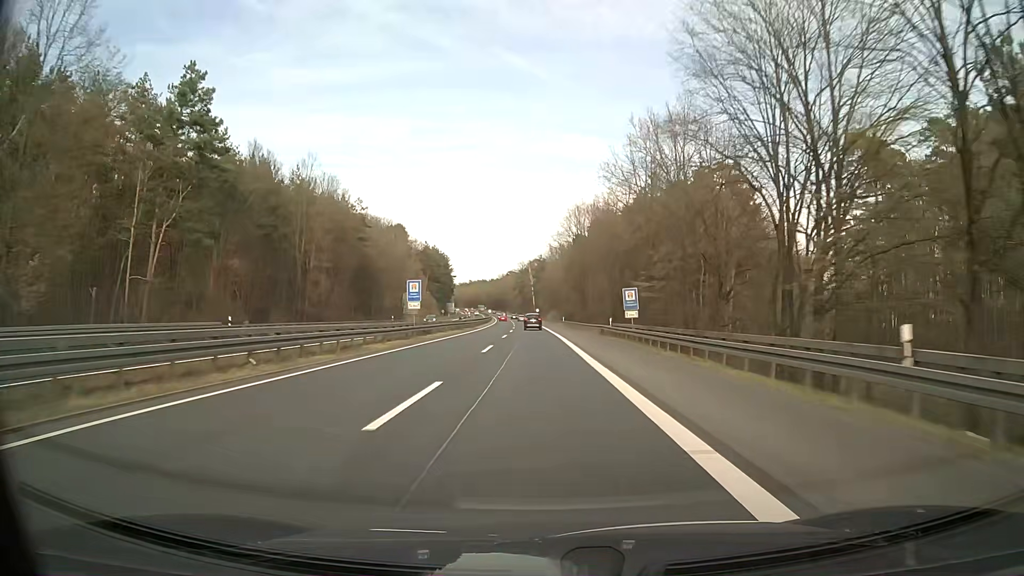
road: trunk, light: Day
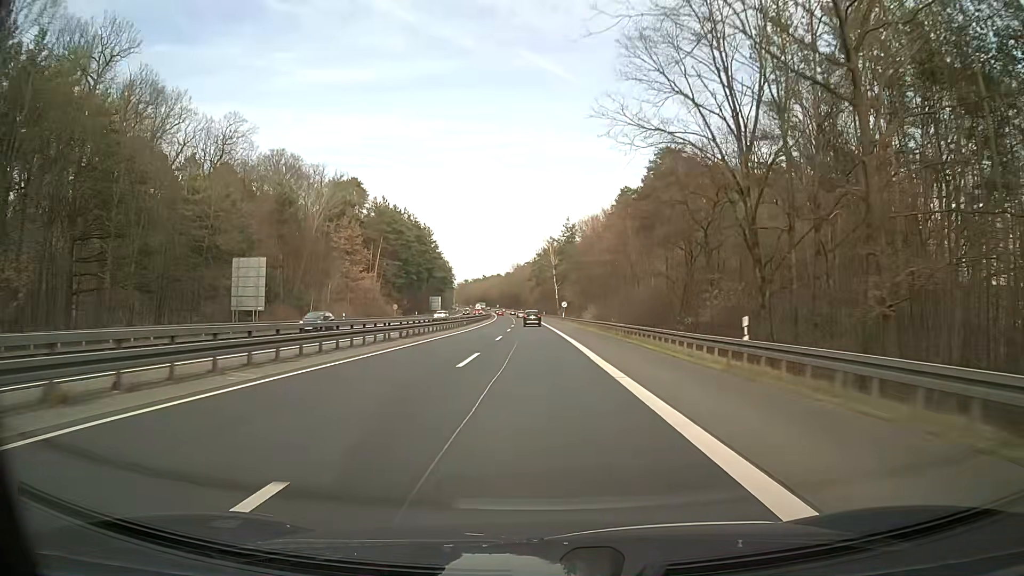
(-1.0, +80.7) m; -2°
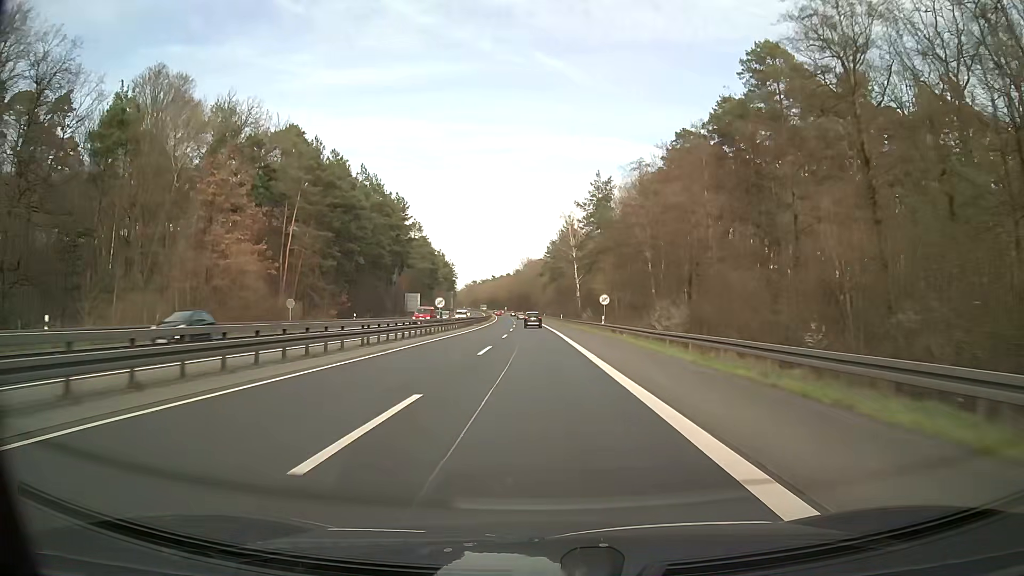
(-0.7, +48.0) m; -1°
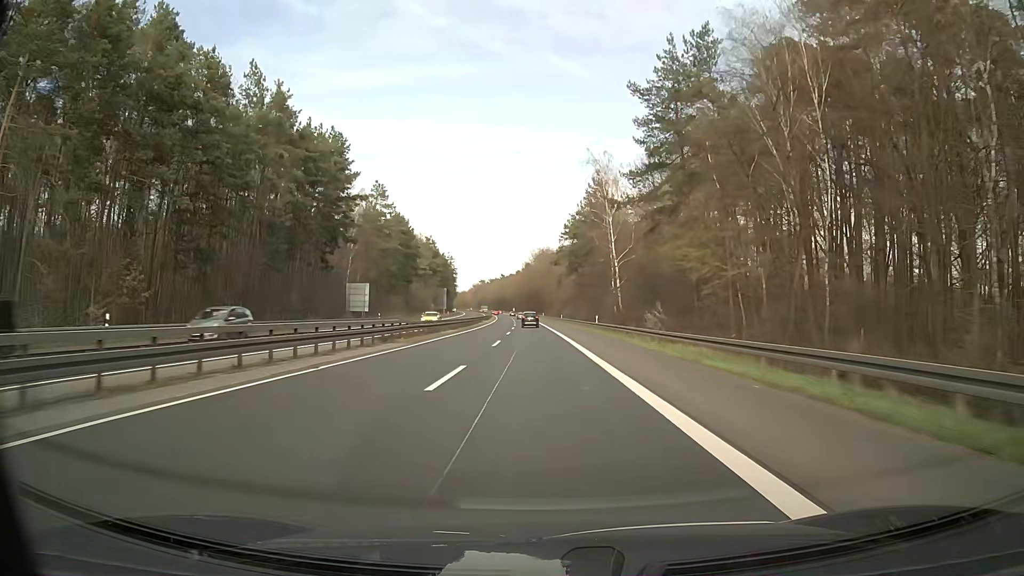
(-0.4, +47.6) m; -1°
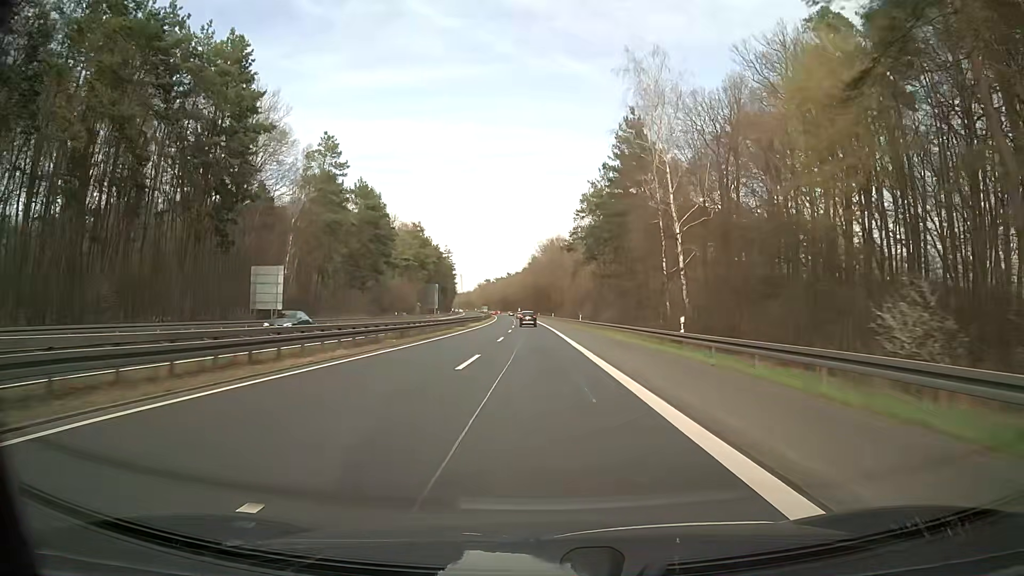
(-0.1, +31.6) m; -1°
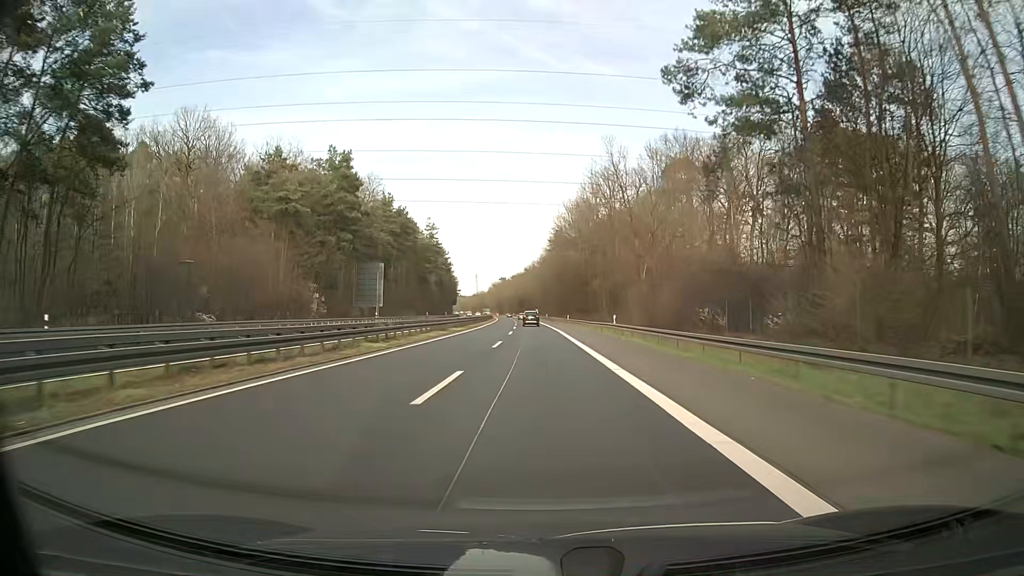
(-0.9, +78.9) m; -1°
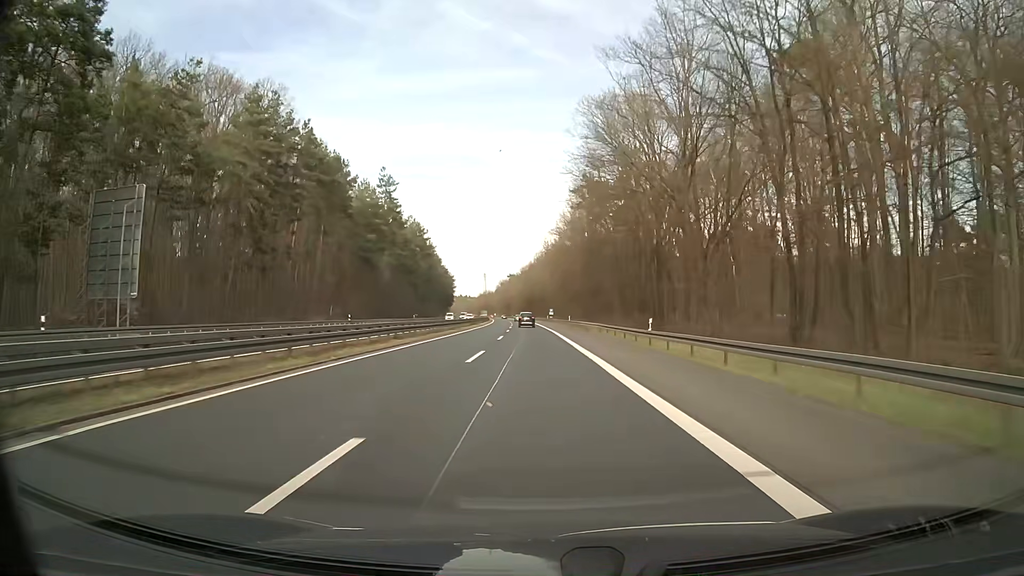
(-1.1, +63.1) m; -1°
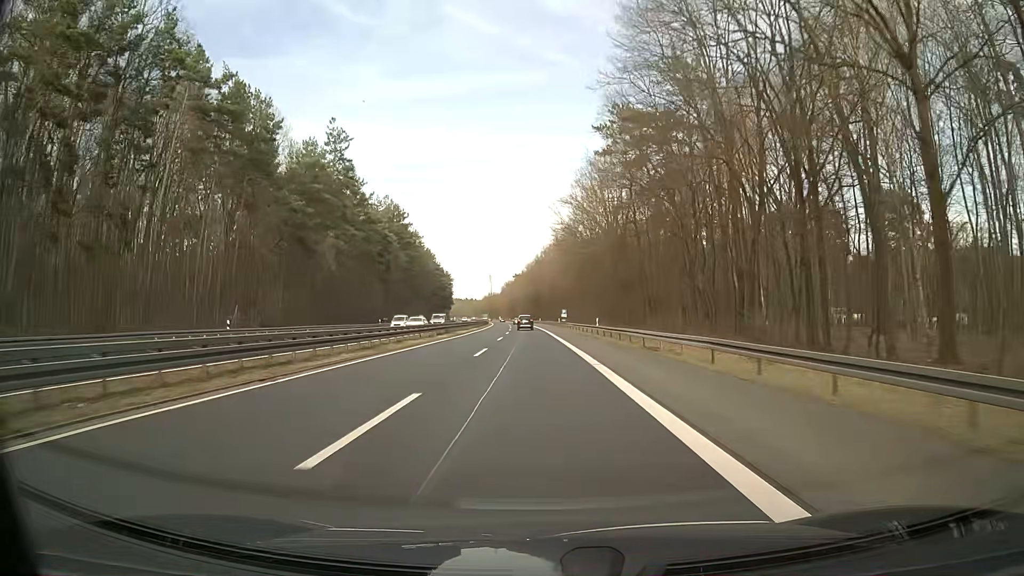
(-0.2, +31.6) m; -1°
(0, +10) (0, +20) (0, +30) (0, +40) (-1, +50) (-1, +60) (-1, +70) (-2, +80) (-2, +90) (-2, +100) m
